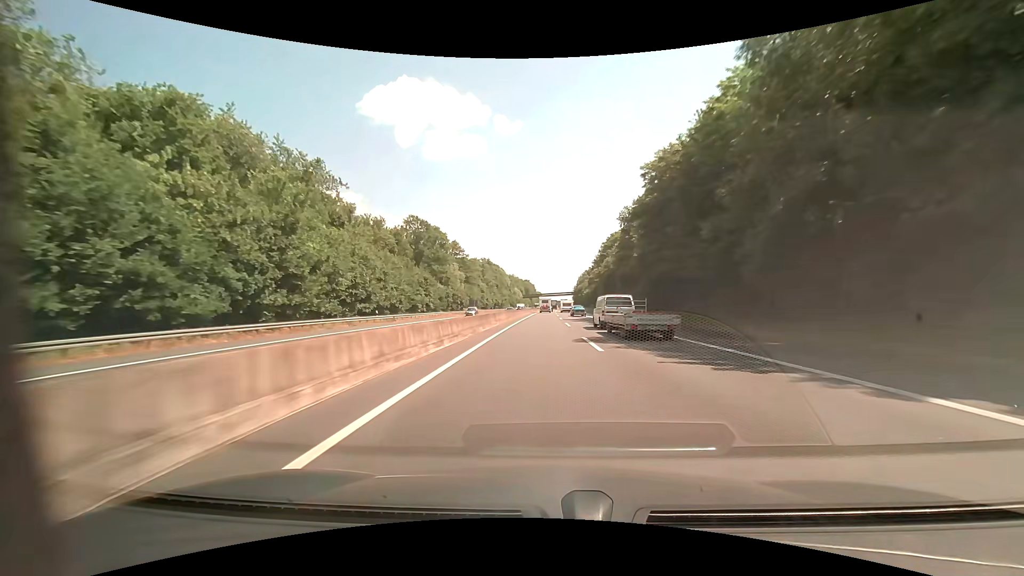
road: motorway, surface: asphalt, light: Day
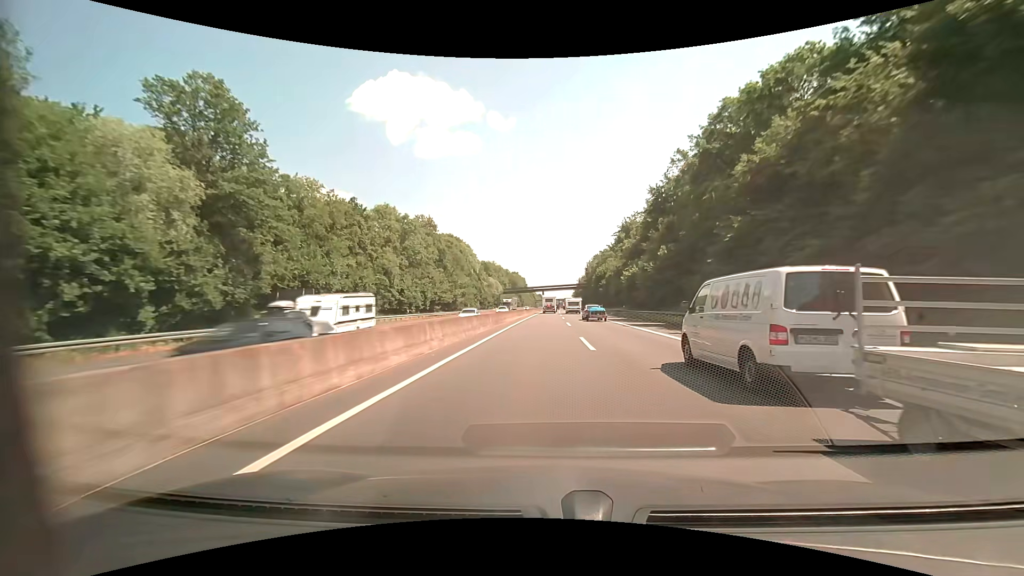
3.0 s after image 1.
(+0.9, +89.8) m; +1°
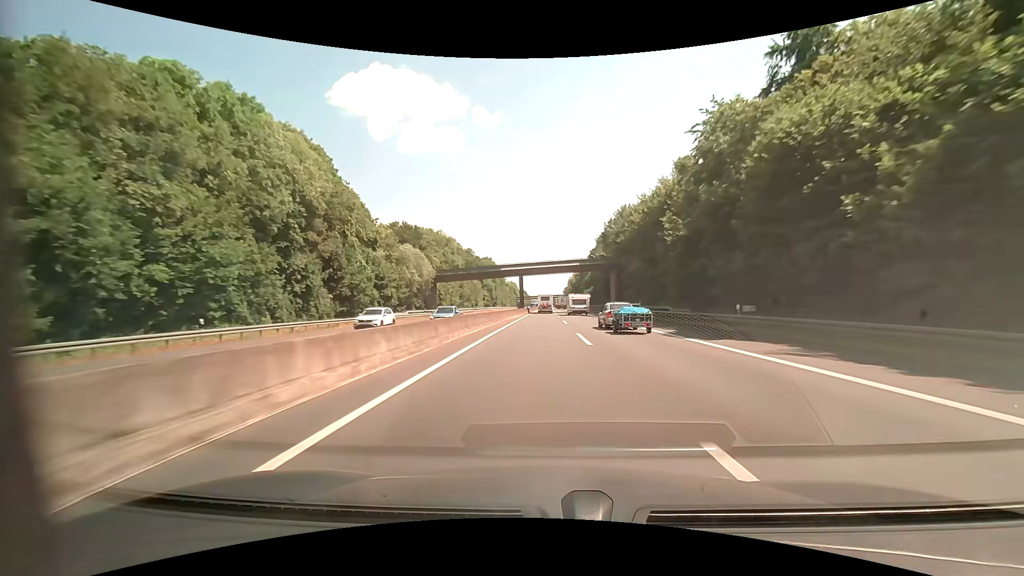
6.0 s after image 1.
(+1.1, +88.7) m; +2°
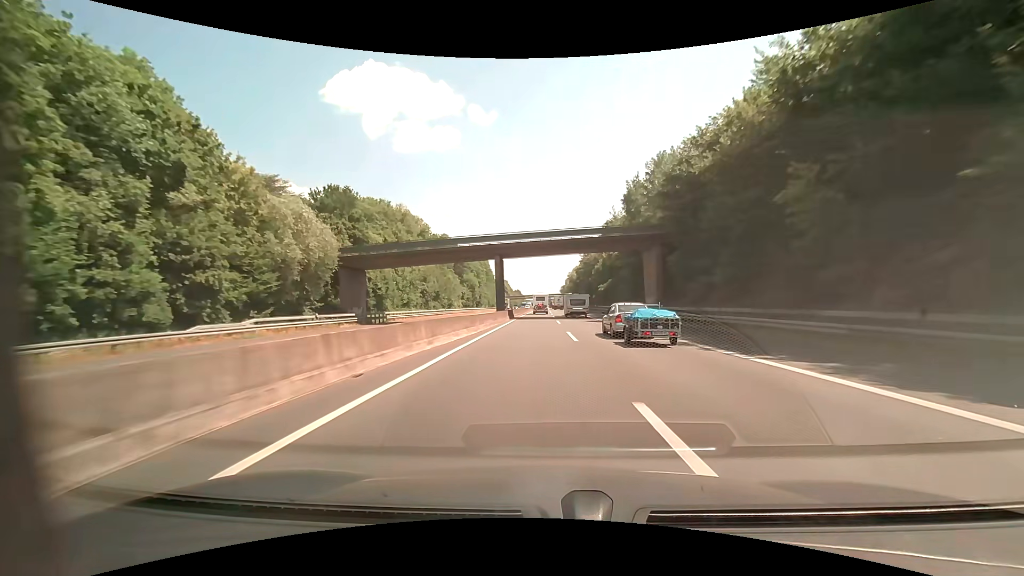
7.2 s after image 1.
(+0.2, +33.8) m; +1°
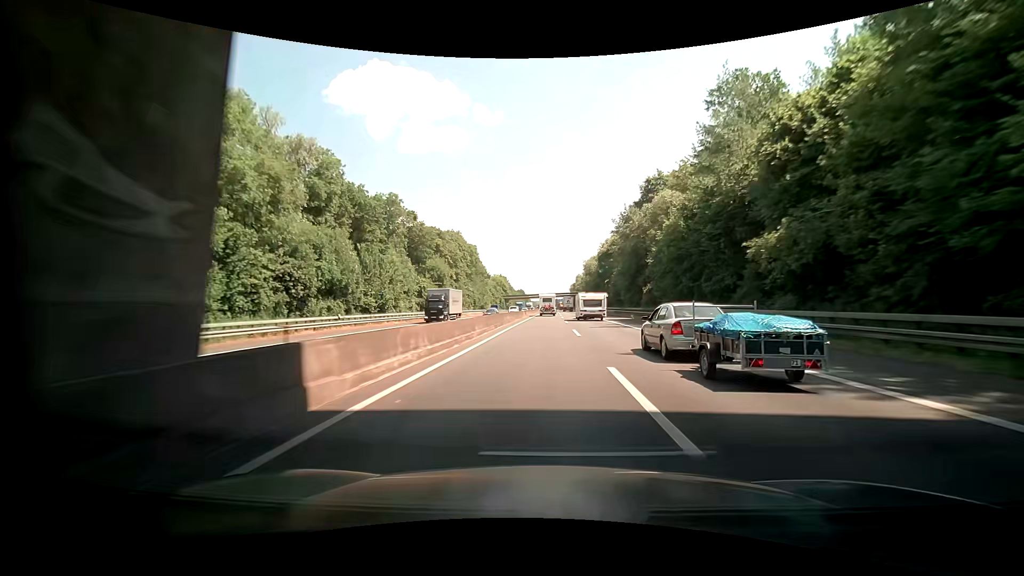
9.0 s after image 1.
(-0.3, +49.7) m; -1°
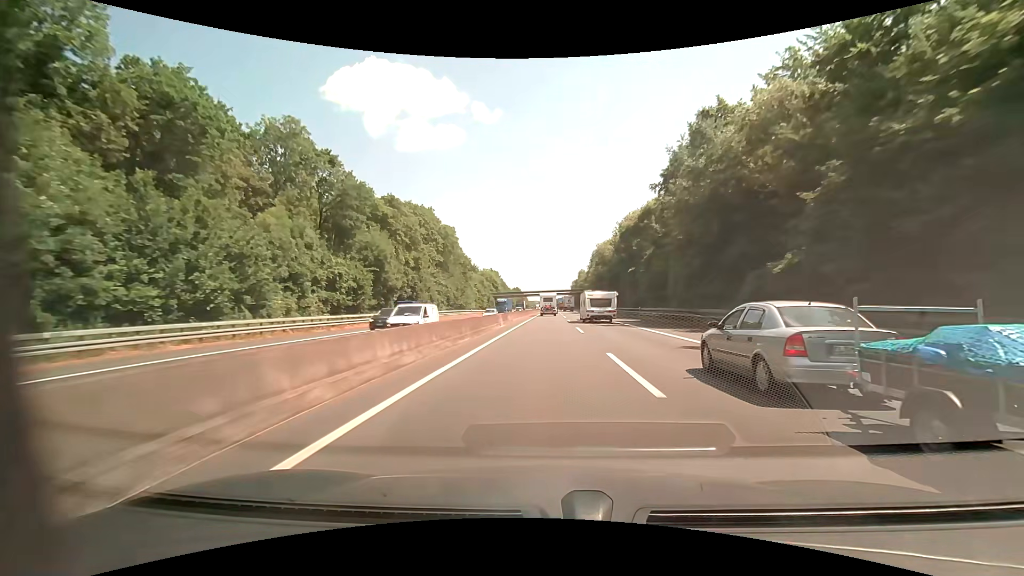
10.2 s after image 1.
(+0.1, +33.1) m; 0°
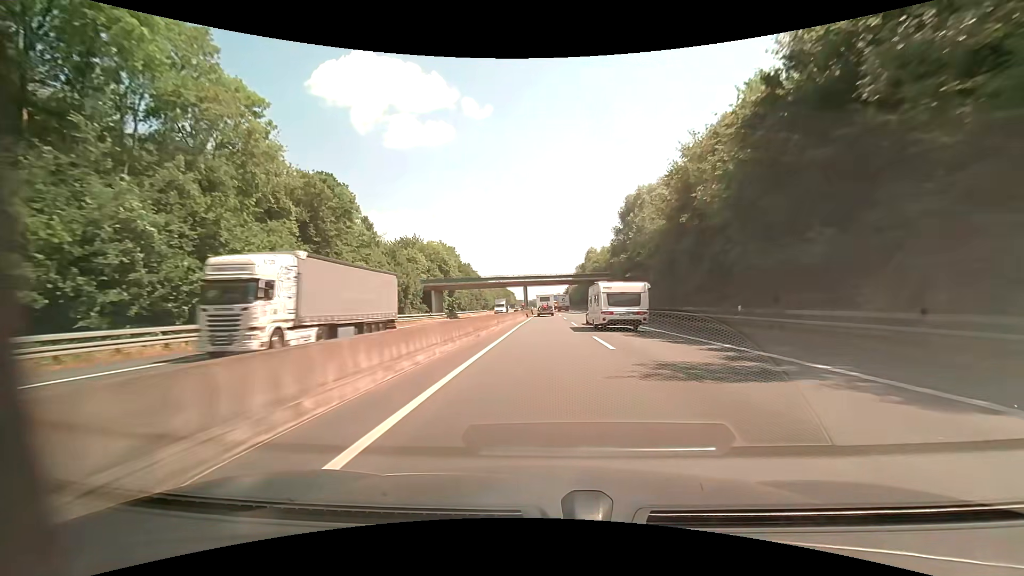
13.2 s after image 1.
(+0.5, +82.5) m; +1°
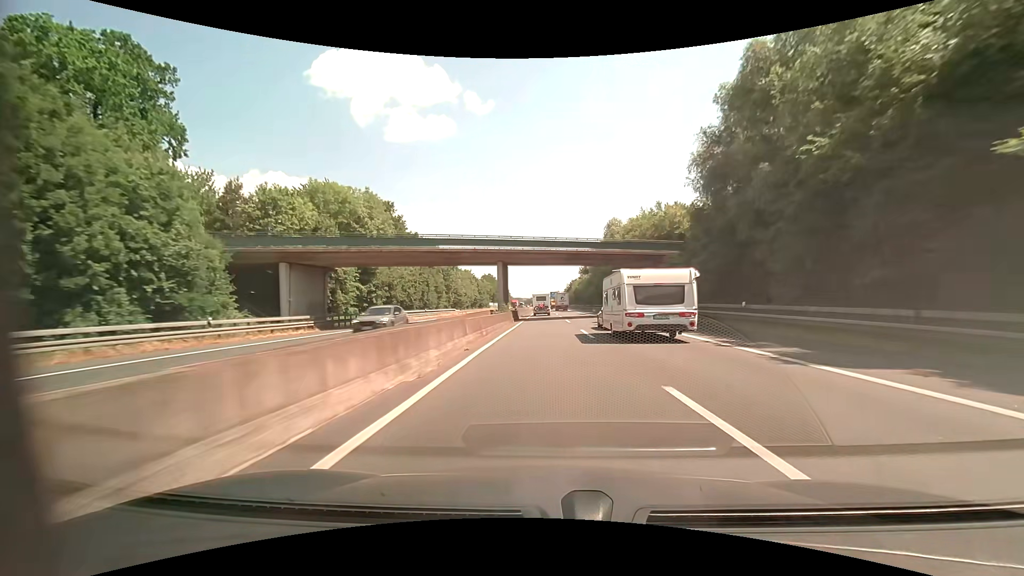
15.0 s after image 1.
(+0.1, +49.4) m; 0°
(0, +10) (0, +20) (0, +30) (0, +40) (0, +50) (0, +60) (0, +70) (0, +80) (0, +90) (0, +100) m
